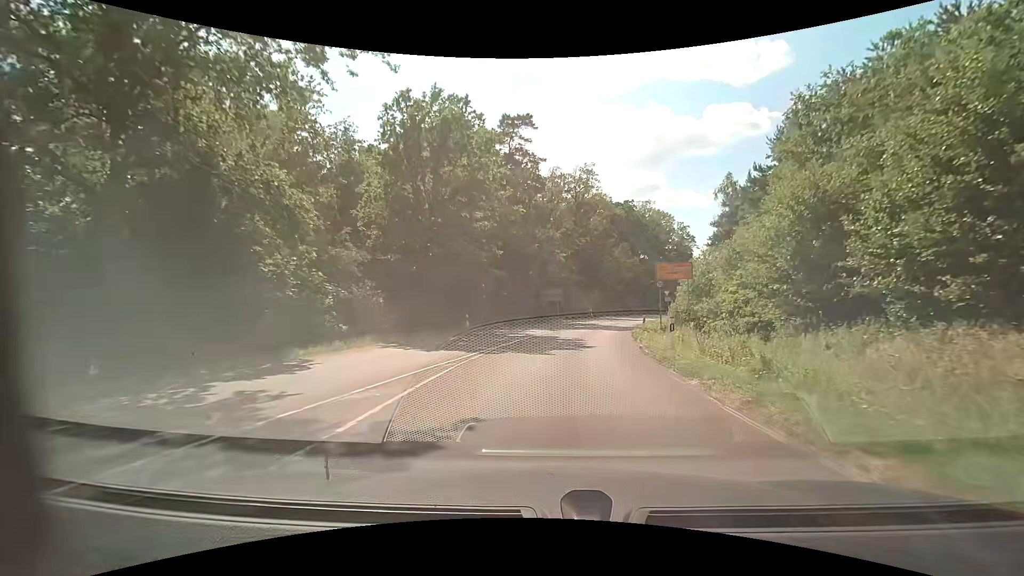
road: primary_link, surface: asphalt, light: Day
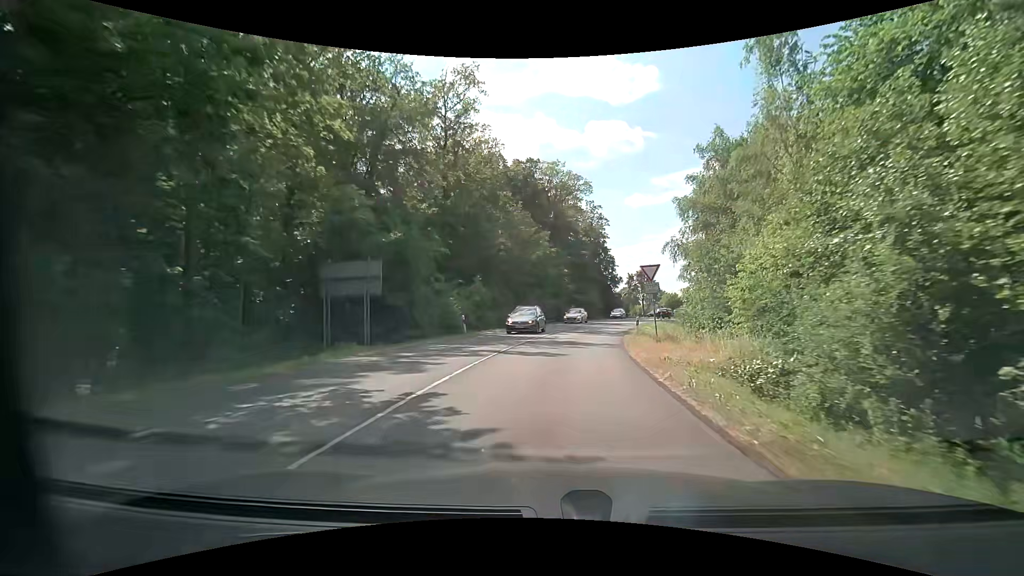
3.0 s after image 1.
(+4.0, +35.8) m; +13°
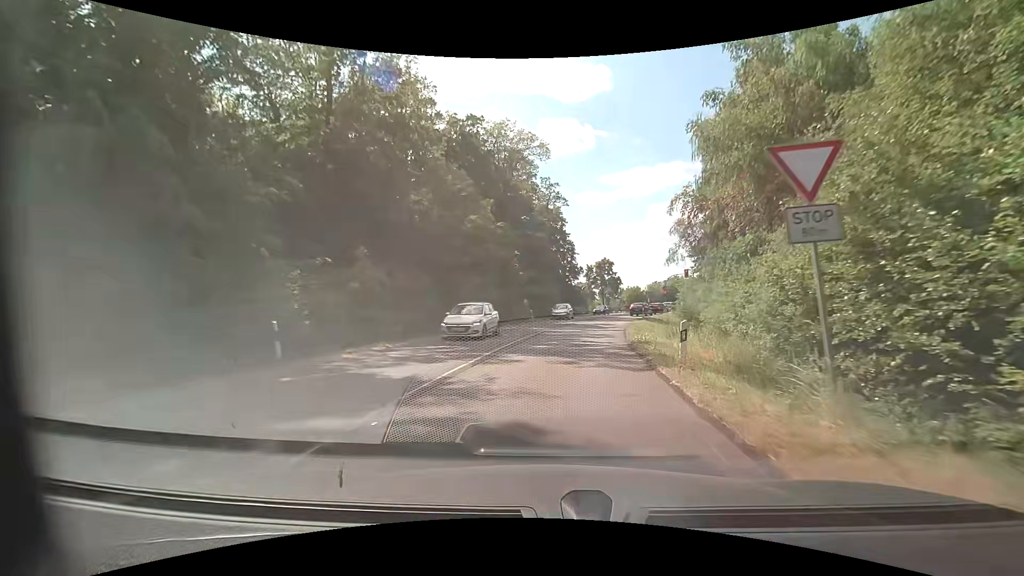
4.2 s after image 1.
(+0.7, +15.8) m; +6°
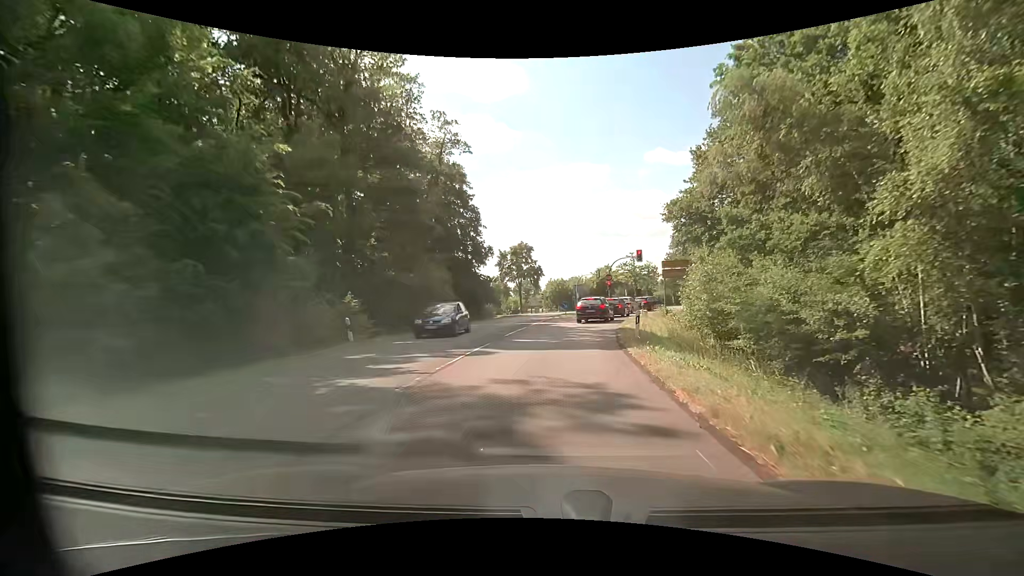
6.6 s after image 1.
(+2.3, +27.5) m; +9°
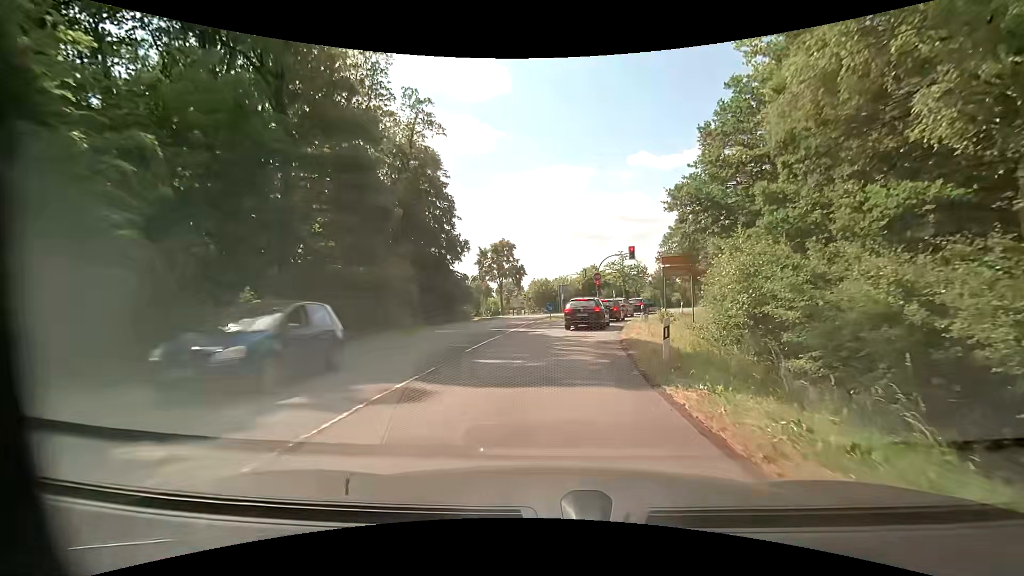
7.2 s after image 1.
(+0.1, +5.8) m; +3°
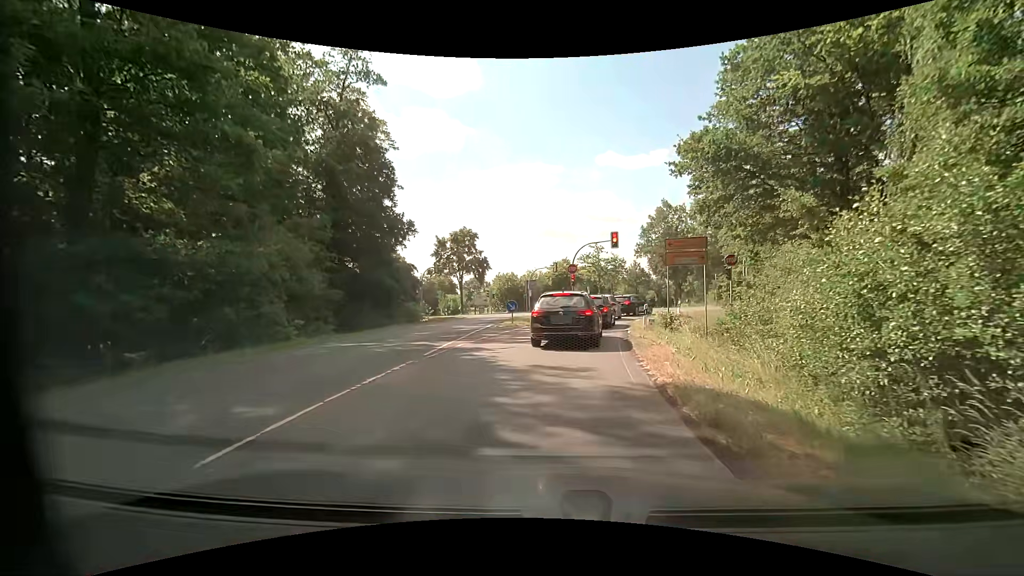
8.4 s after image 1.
(+0.2, +9.2) m; +5°
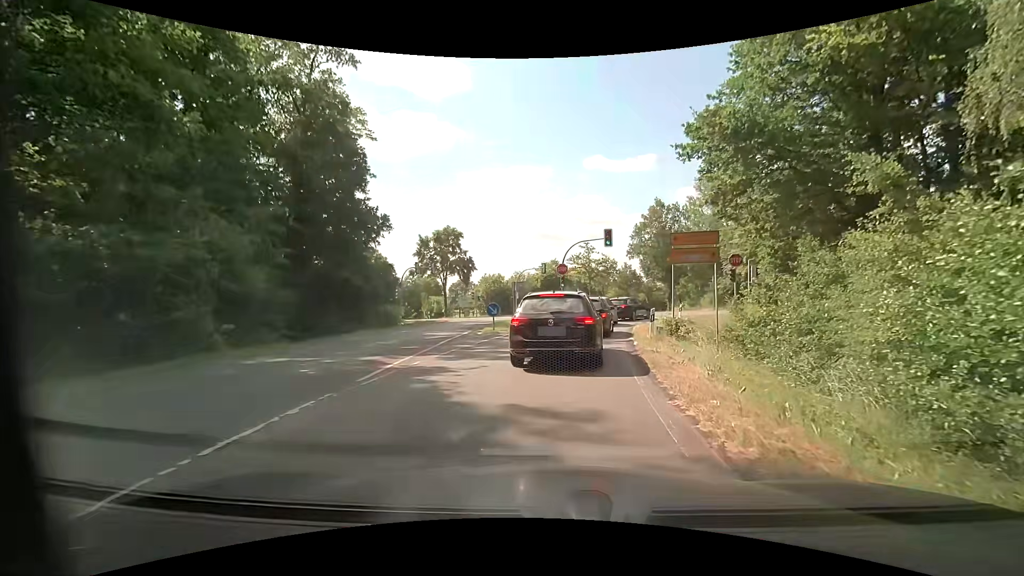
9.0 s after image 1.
(-0.1, +3.3) m; -1°
